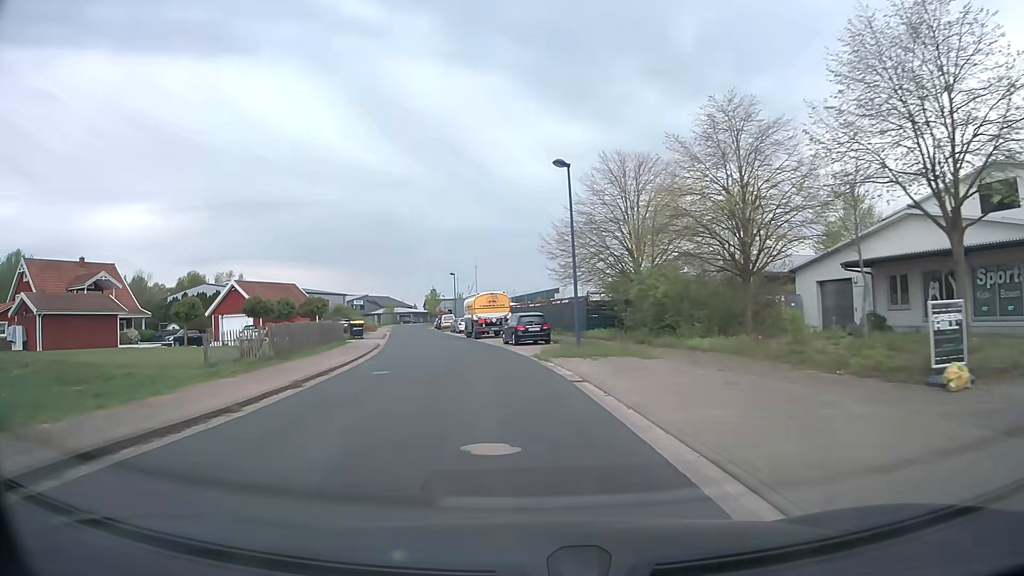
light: Day
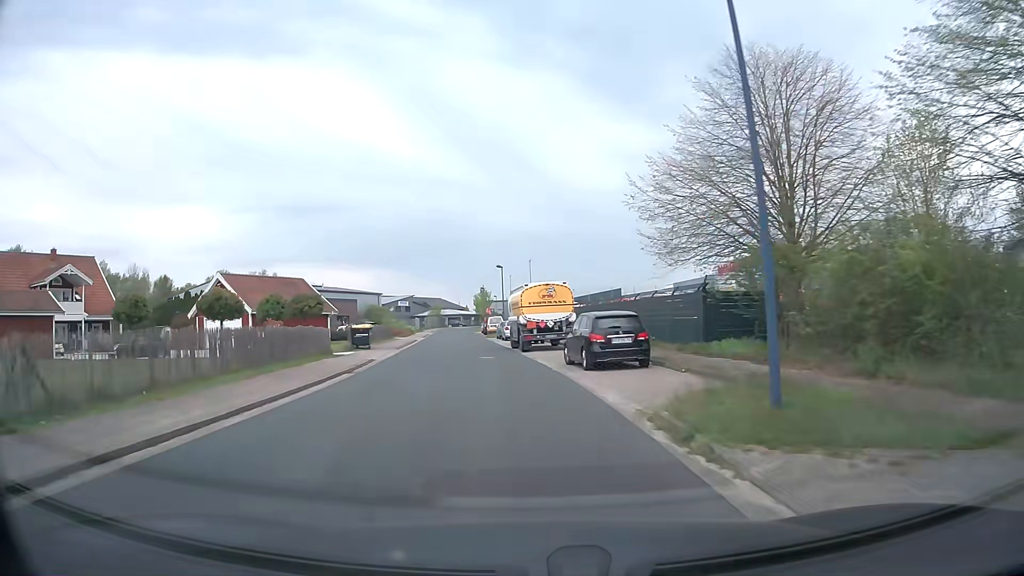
(-0.6, +14.3) m; -4°
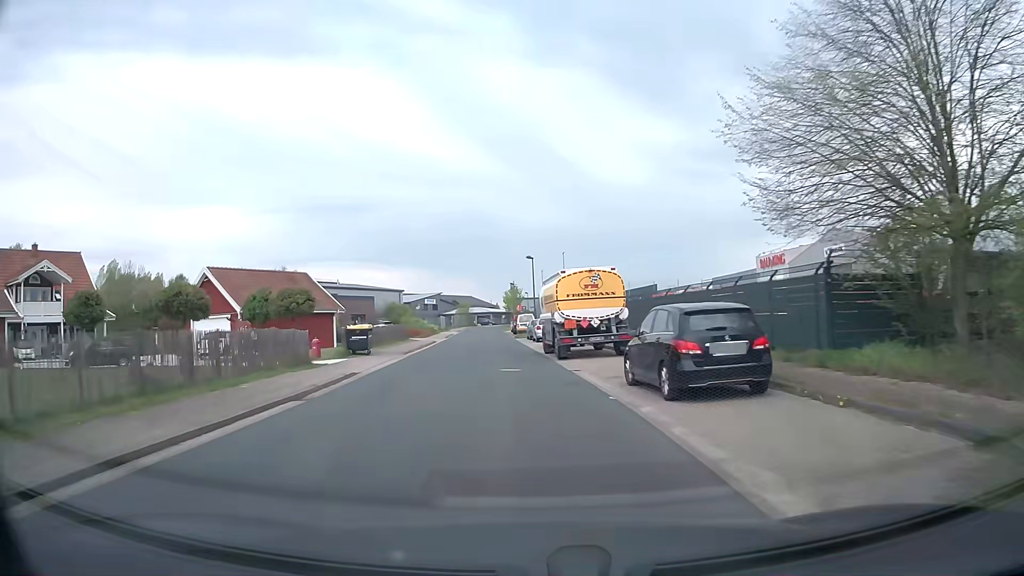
(-0.2, +7.2) m; -3°
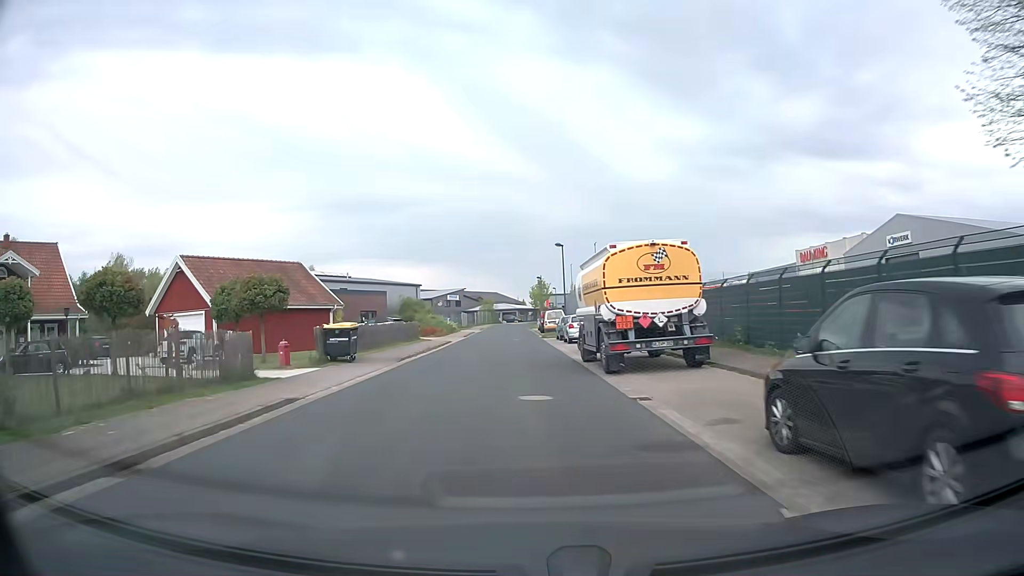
(-0.1, +7.2) m; -2°
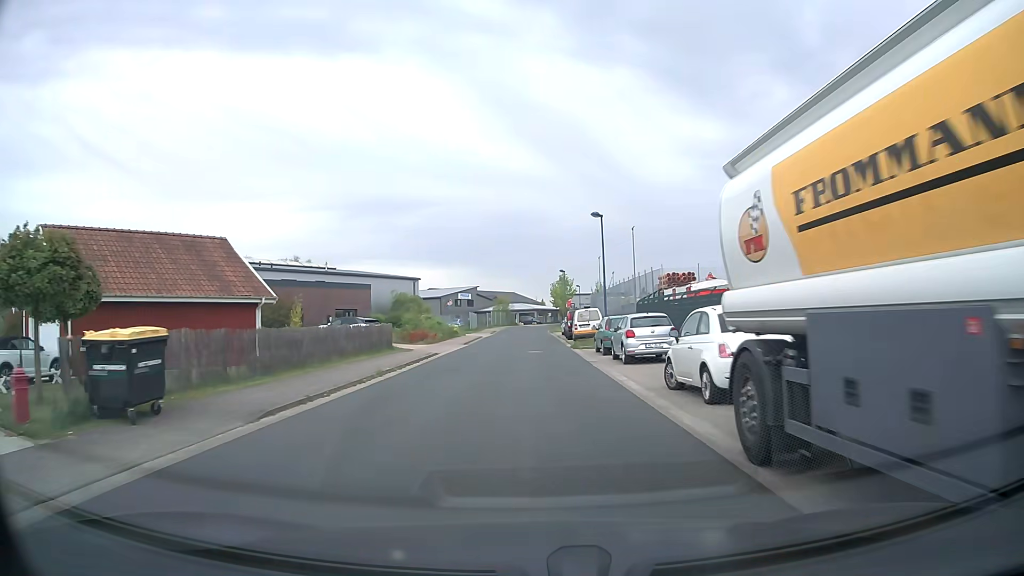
(-0.3, +14.5) m; -1°
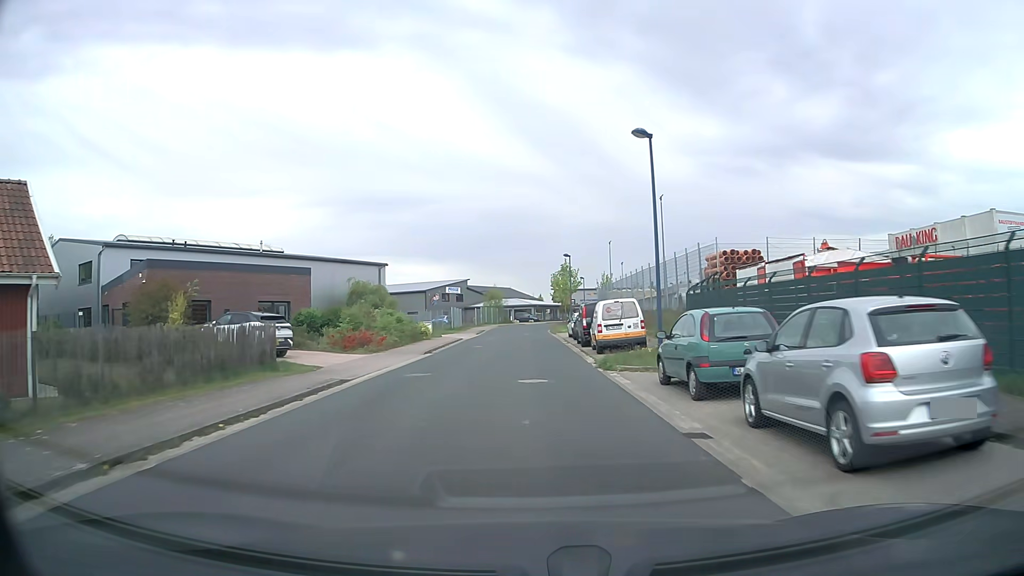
(0.0, +14.6) m; 0°
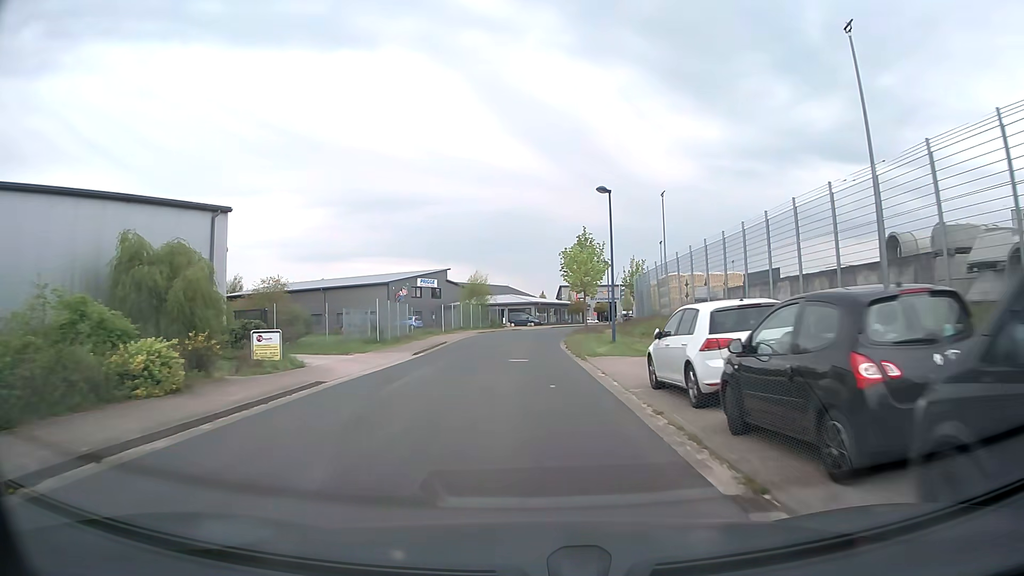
(+0.2, +29.5) m; 0°
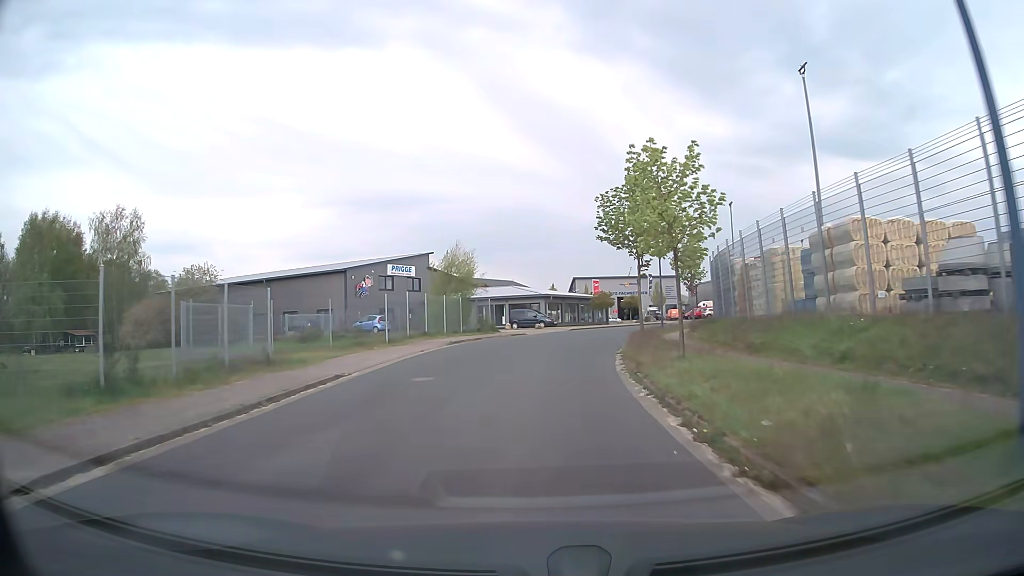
(-0.1, +22.4) m; 0°
(0, +10) (+1, +20) (+2, +30) (+4, +40) (+8, +49) (+13, +58) (+19, +66) (+26, +73) (+34, +78) (+43, +83) m
